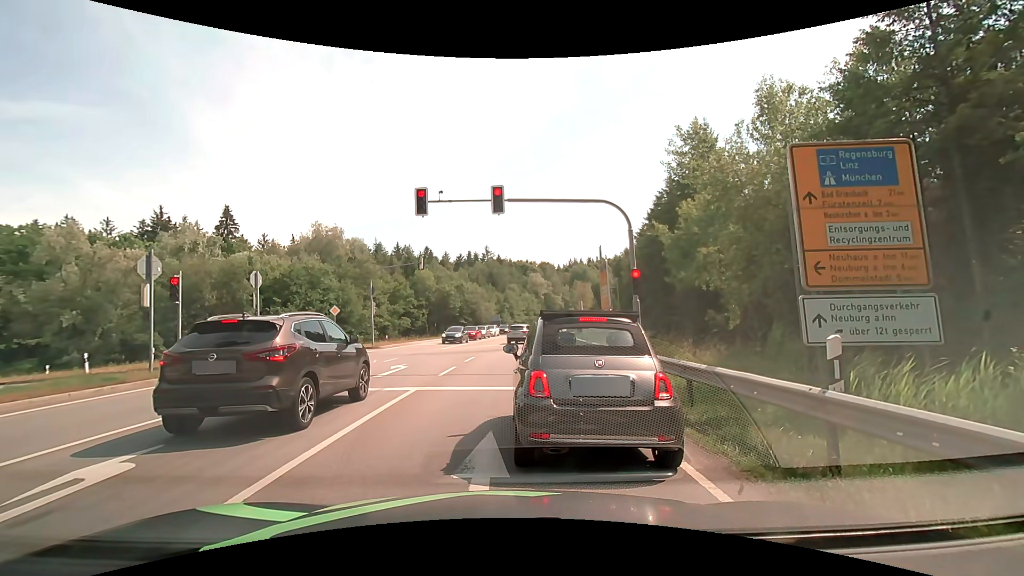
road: secondary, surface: asphalt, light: Day
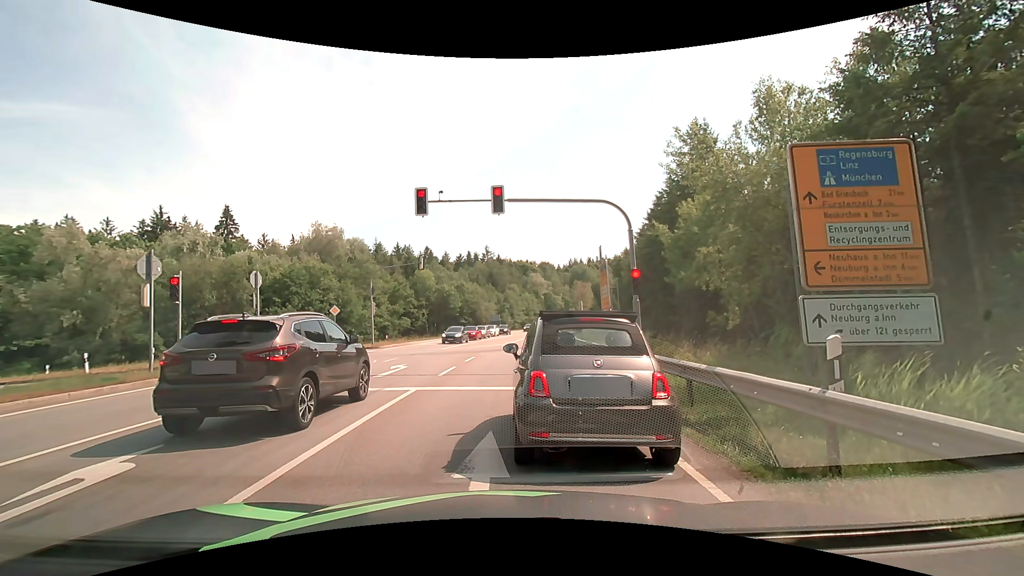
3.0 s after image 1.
(0.0, 0.0) m; 0°
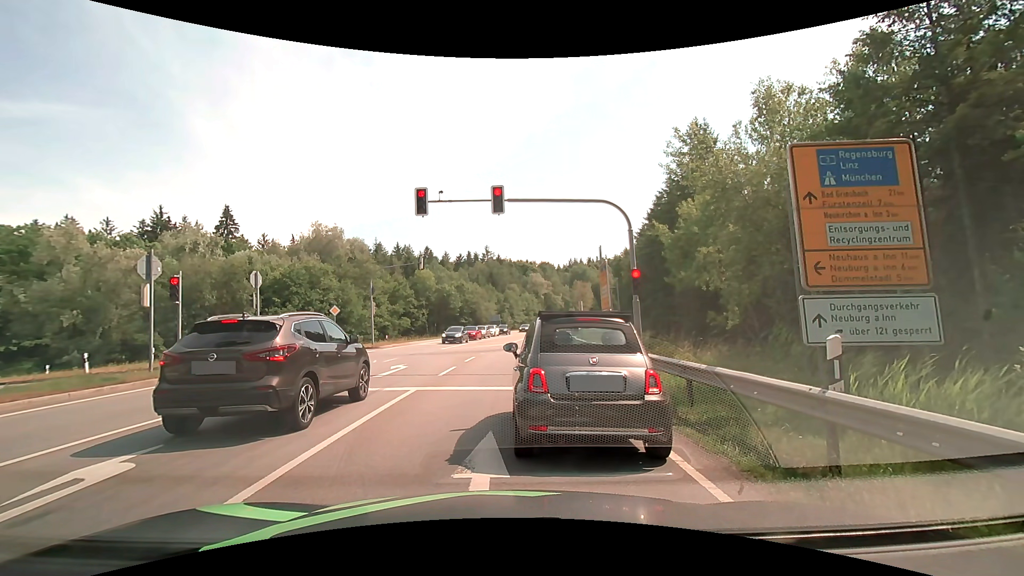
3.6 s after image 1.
(0.0, 0.0) m; 0°
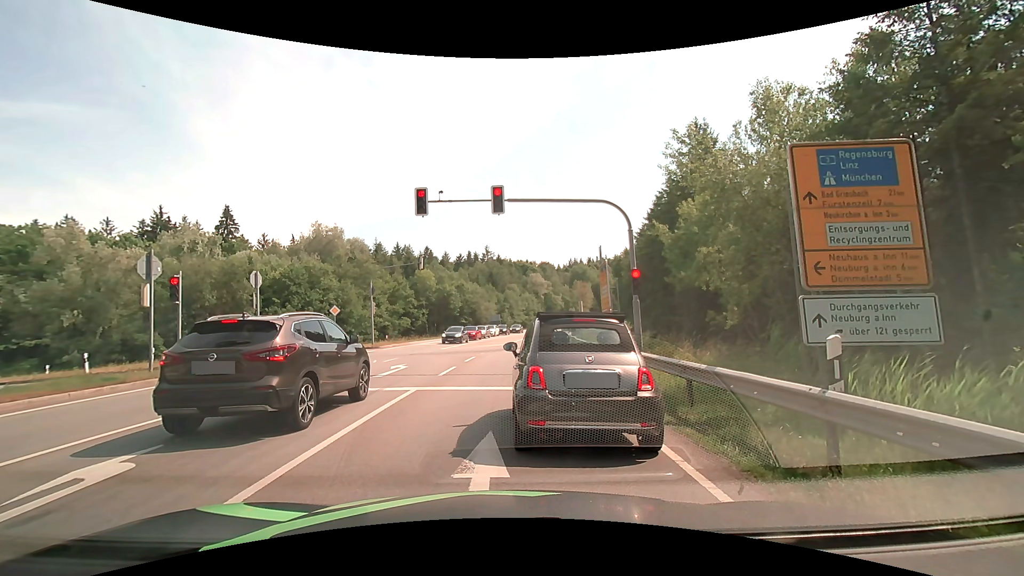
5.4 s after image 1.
(0.0, 0.0) m; 0°
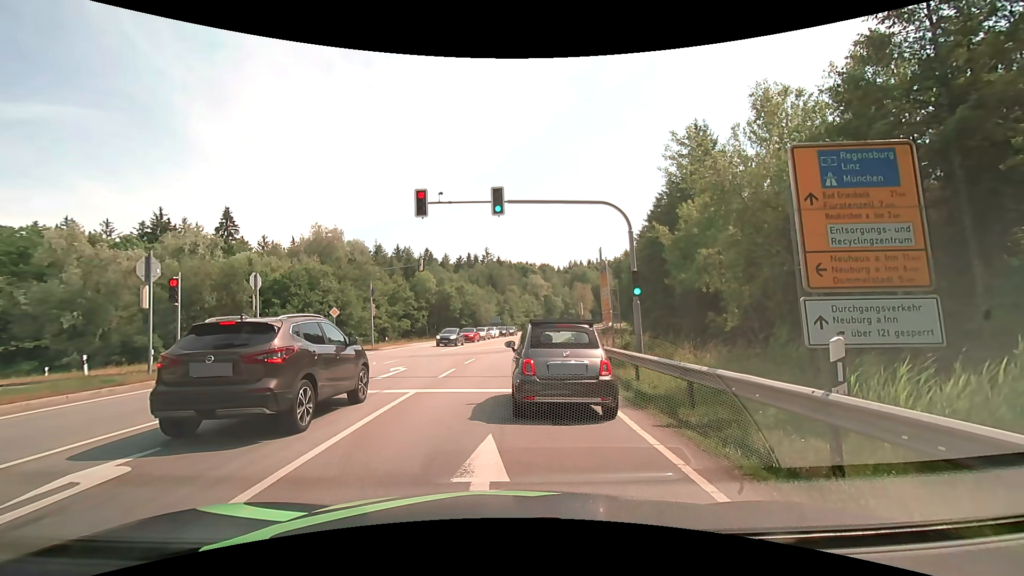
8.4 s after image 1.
(0.0, 0.0) m; 0°
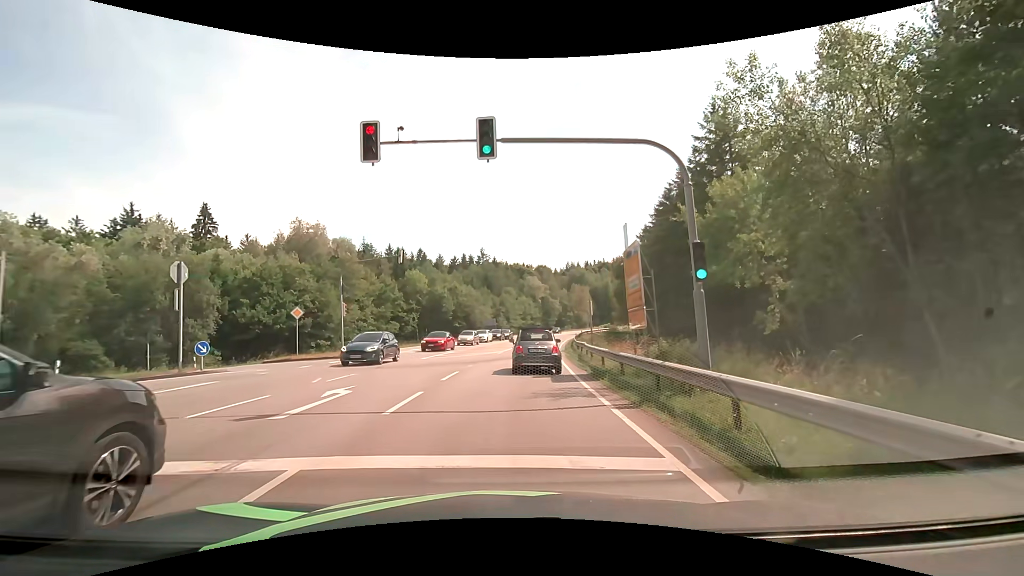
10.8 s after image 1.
(0.0, +6.4) m; 0°
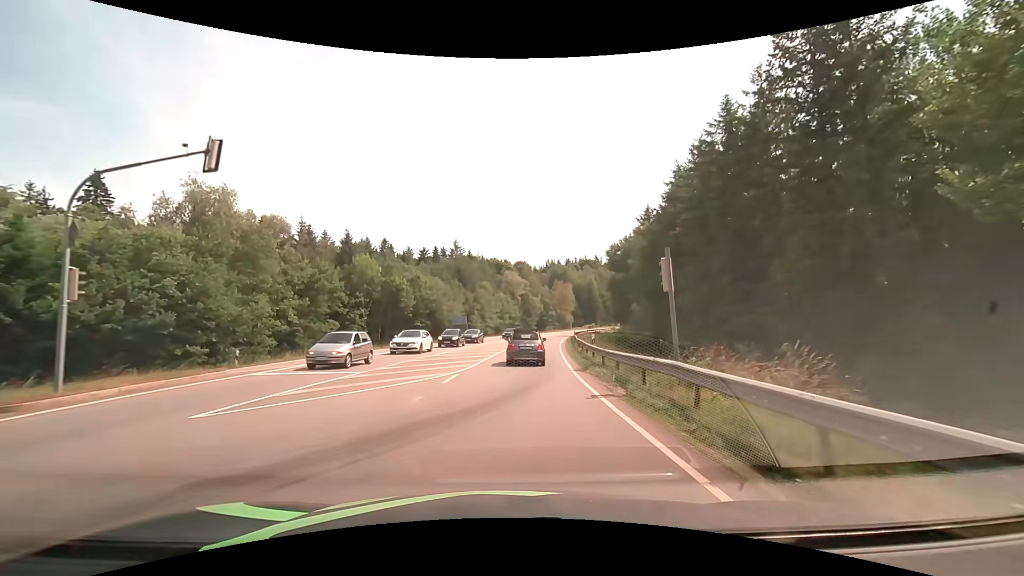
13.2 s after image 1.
(+0.4, +19.0) m; +3°
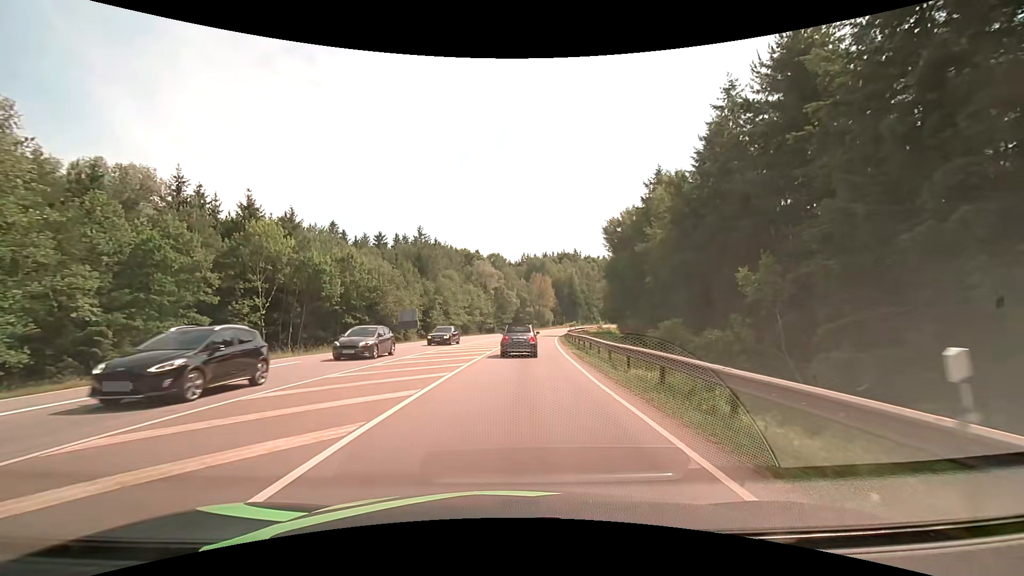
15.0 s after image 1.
(+0.6, +22.0) m; +3°
(0, +10) (+1, +20) (+1, +30) (+2, +40) (+3, +50) (+4, +60) (+5, +70) (+7, +80) (+8, +89) (+11, +99) m
